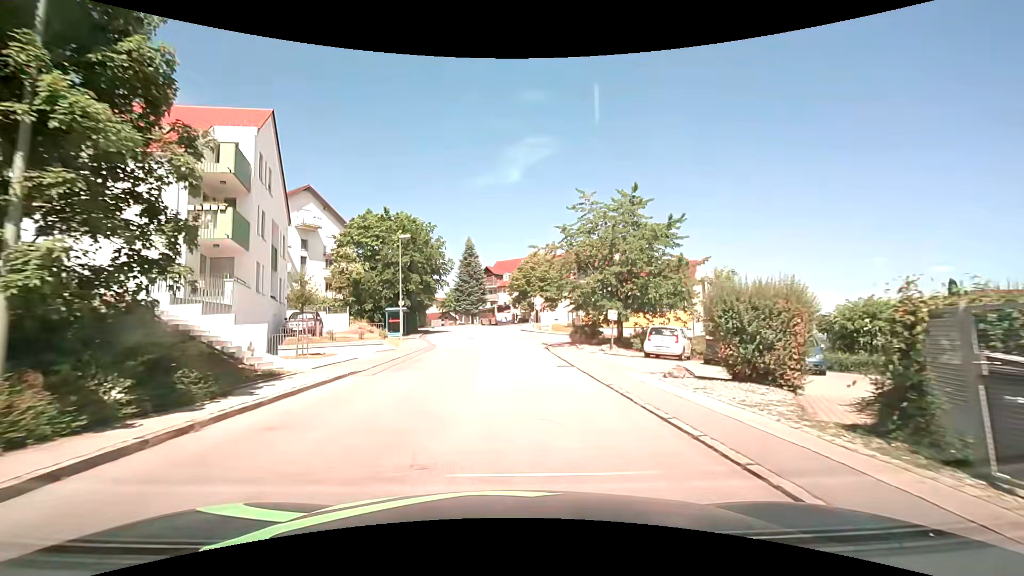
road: residential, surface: asphalt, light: Day
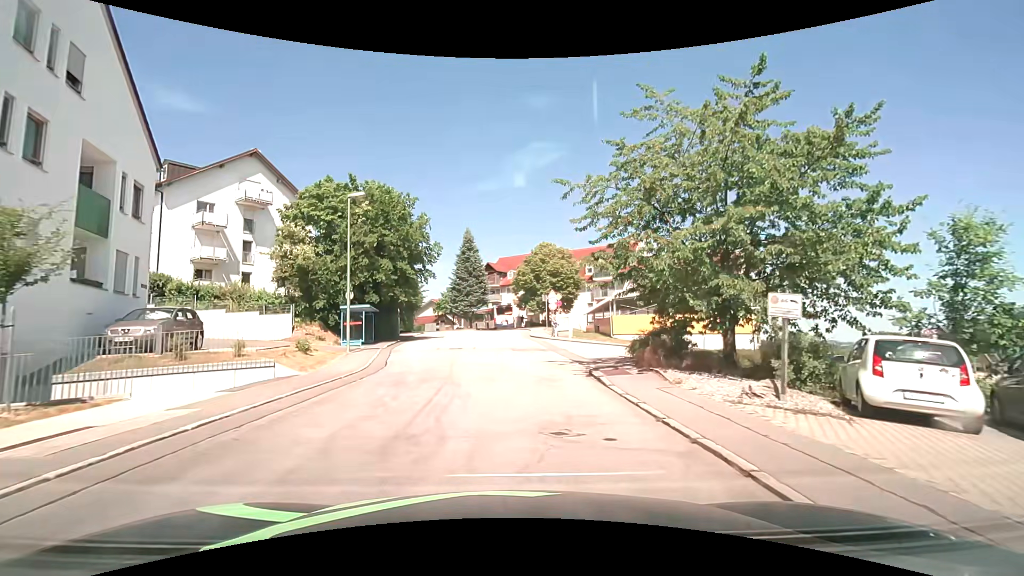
(0.0, +13.1) m; 0°
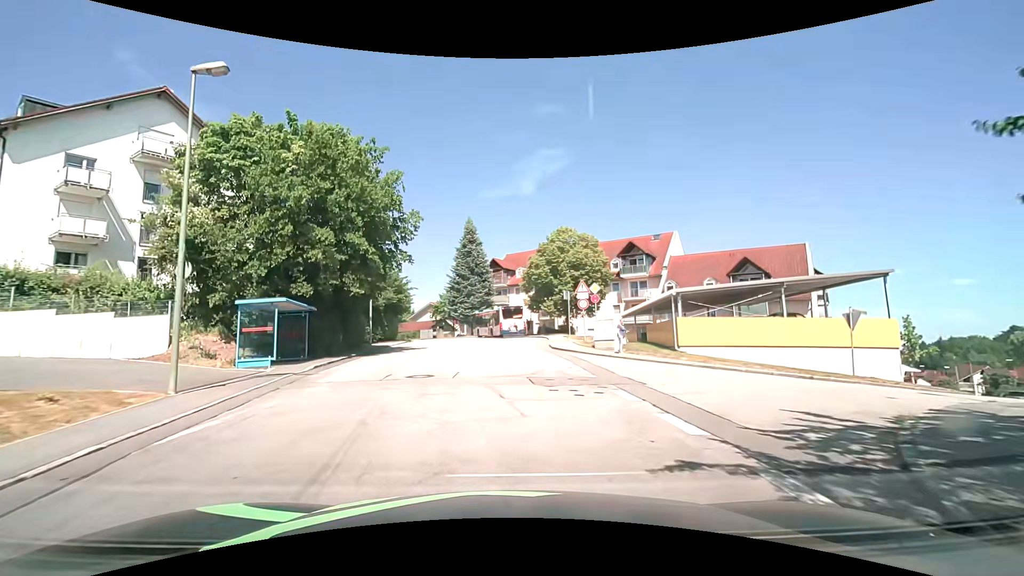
(-0.1, +13.0) m; -1°
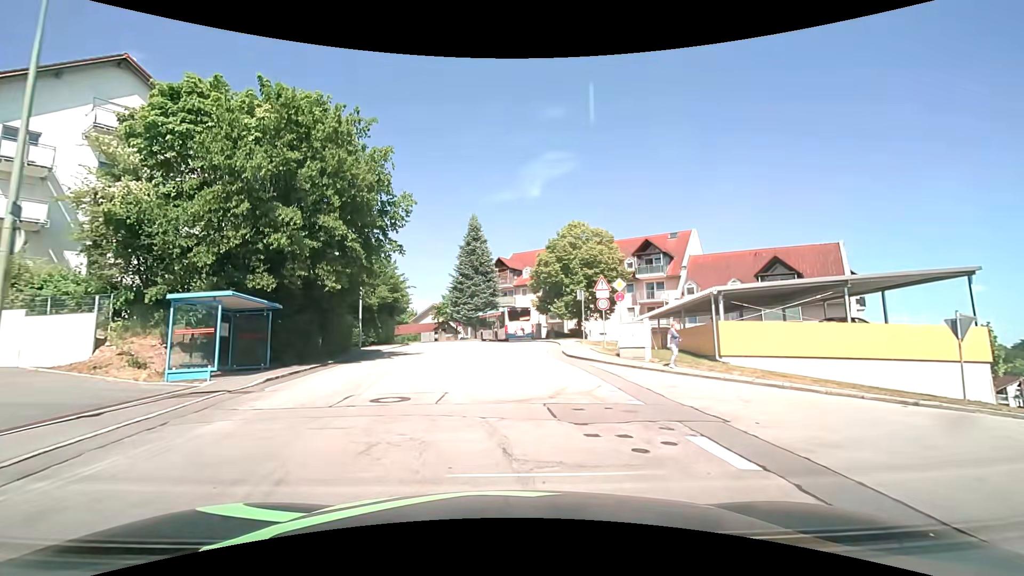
(0.0, +4.2) m; -1°
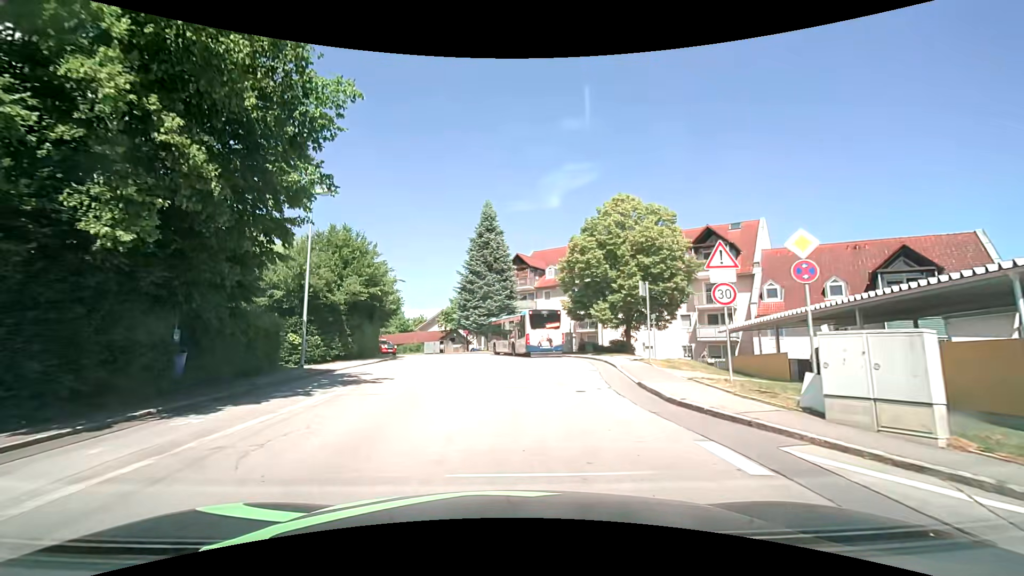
(-0.1, +12.0) m; -1°
